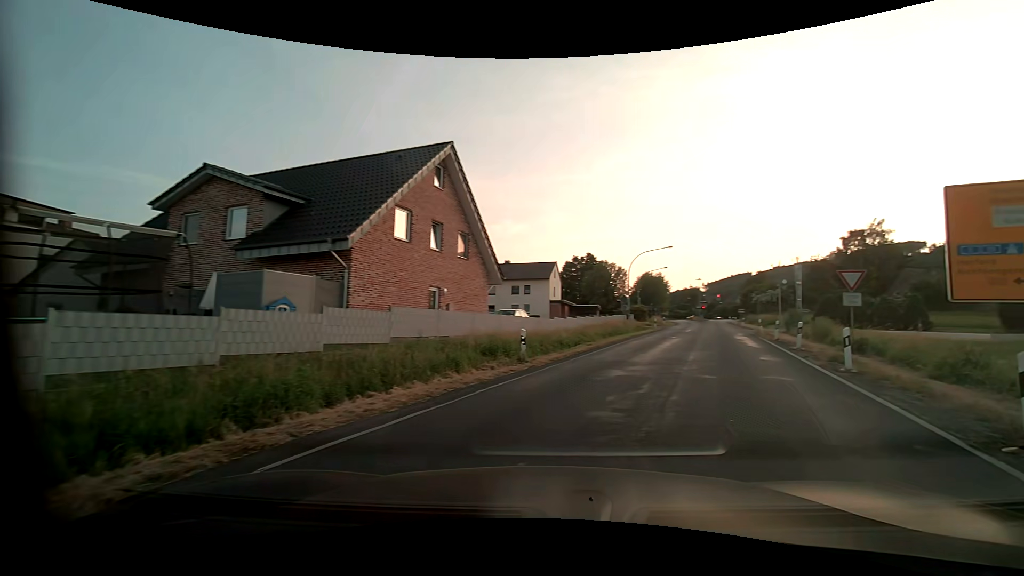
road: secondary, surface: asphalt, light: Day
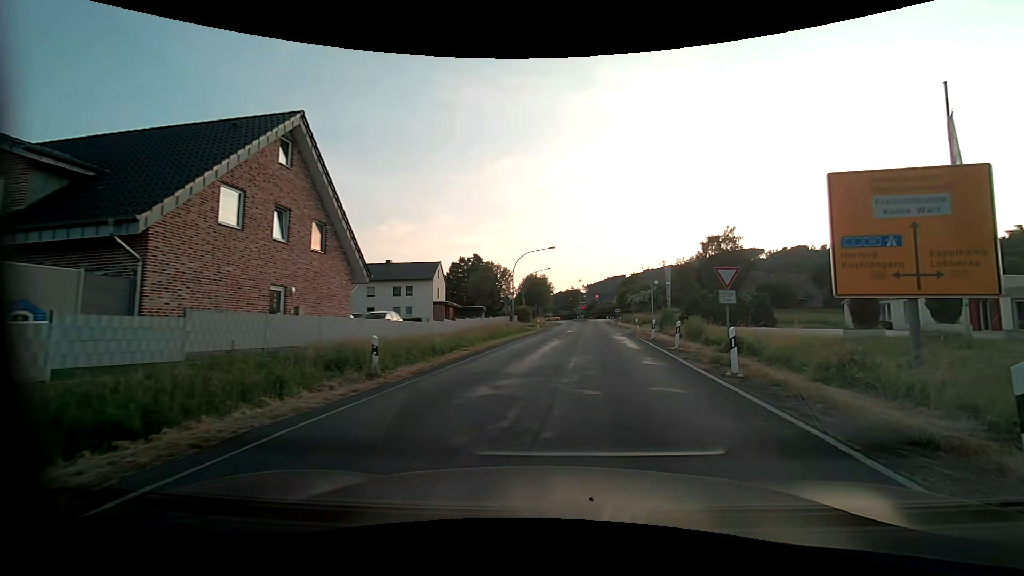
(+0.4, +2.7) m; +15°
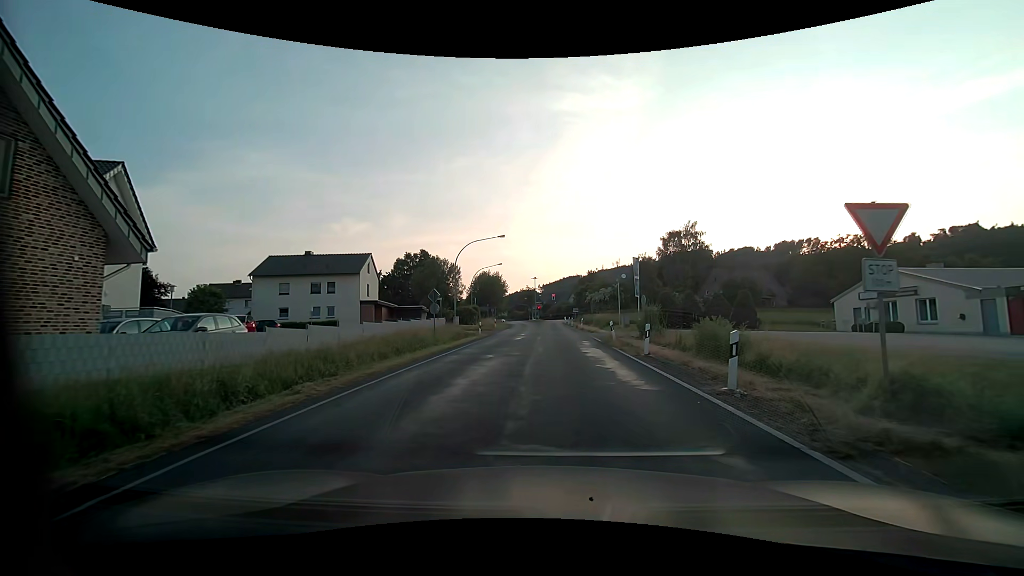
(+0.7, +10.7) m; +5°
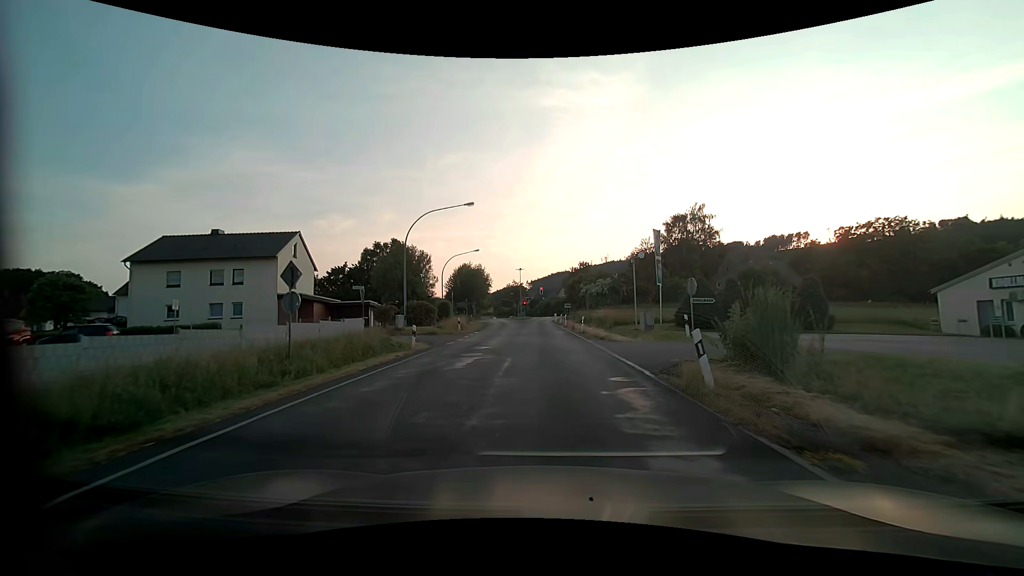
(+0.4, +15.6) m; +1°
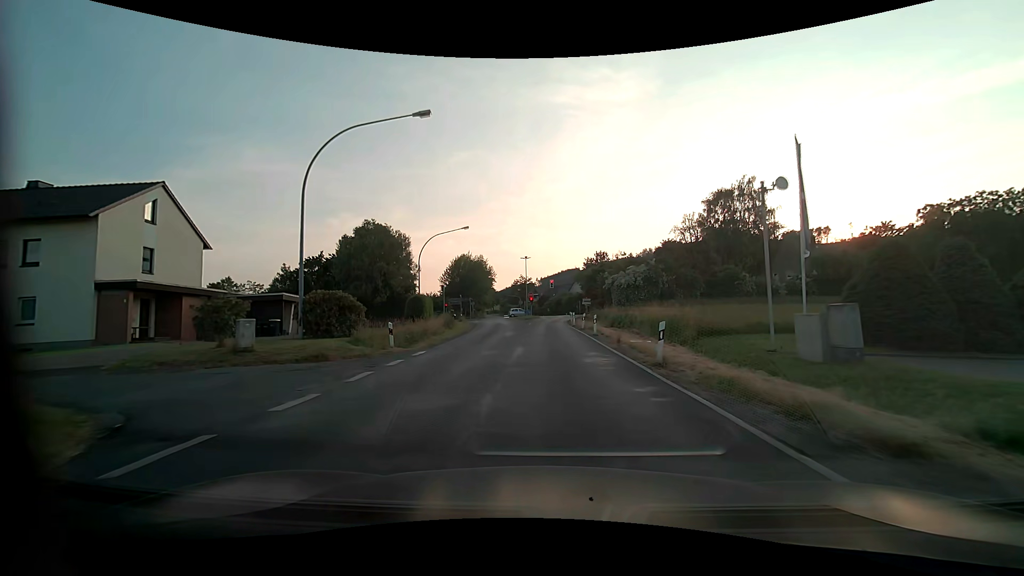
(-0.1, +18.7) m; -1°
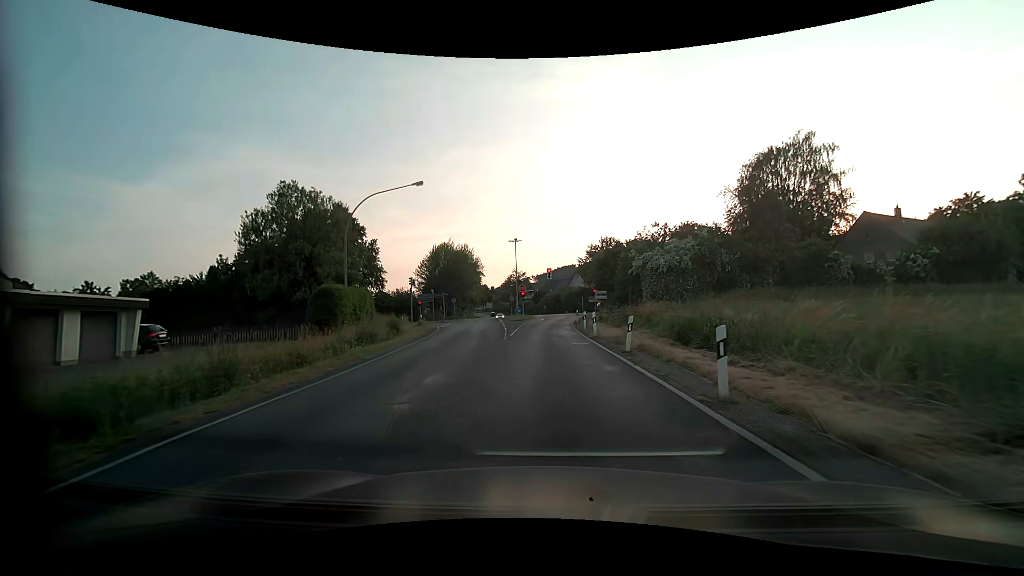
(+0.1, +18.8) m; 0°
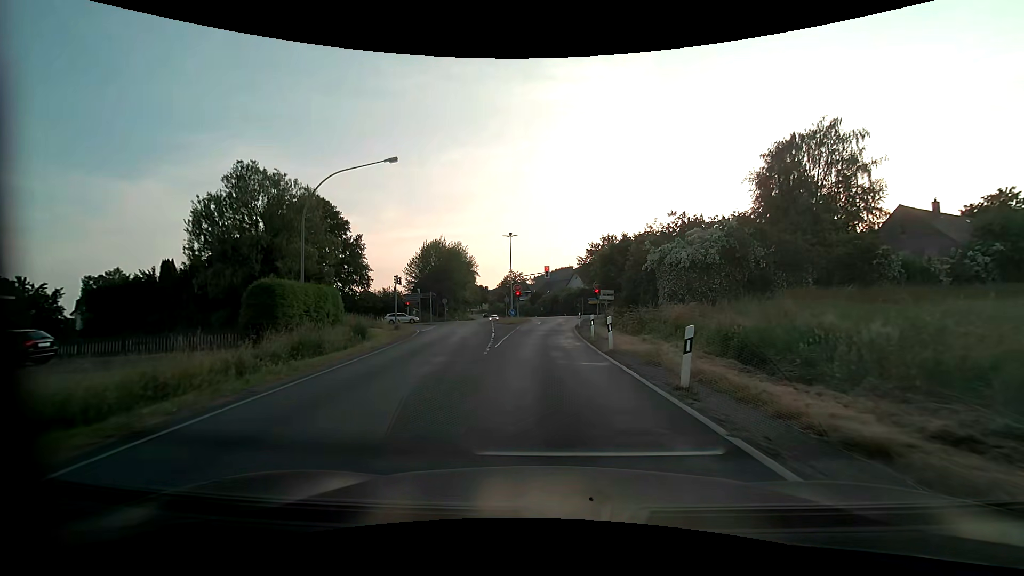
(0.0, +5.9) m; +1°
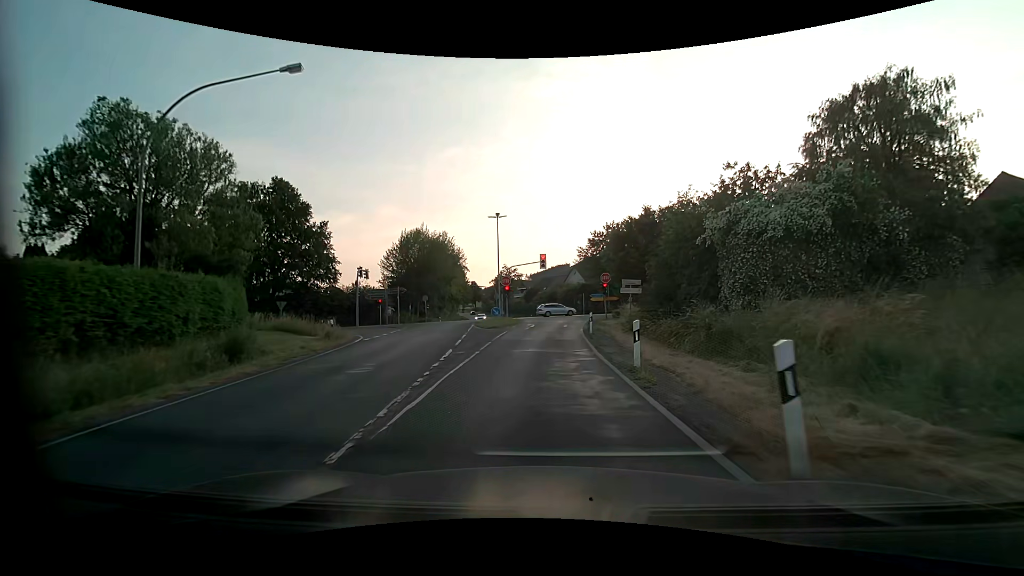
(0.0, +11.4) m; +1°
(0, +10) (0, +20) (0, +30) (+1, +40) (+2, +50) (+6, +59) (+15, +62) (+25, +65) (+35, +67) (+45, +70) m
